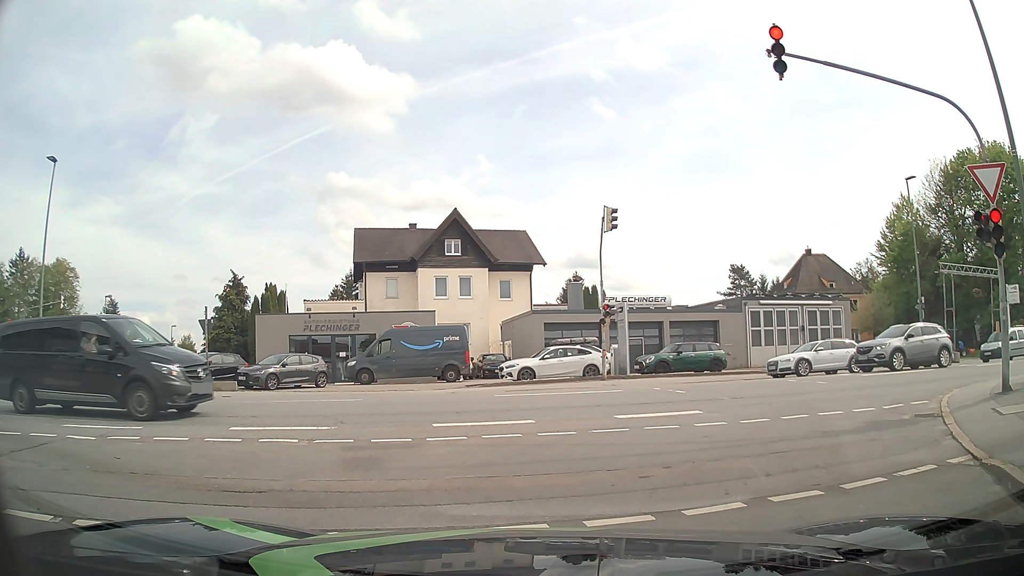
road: residential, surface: asphalt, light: Day
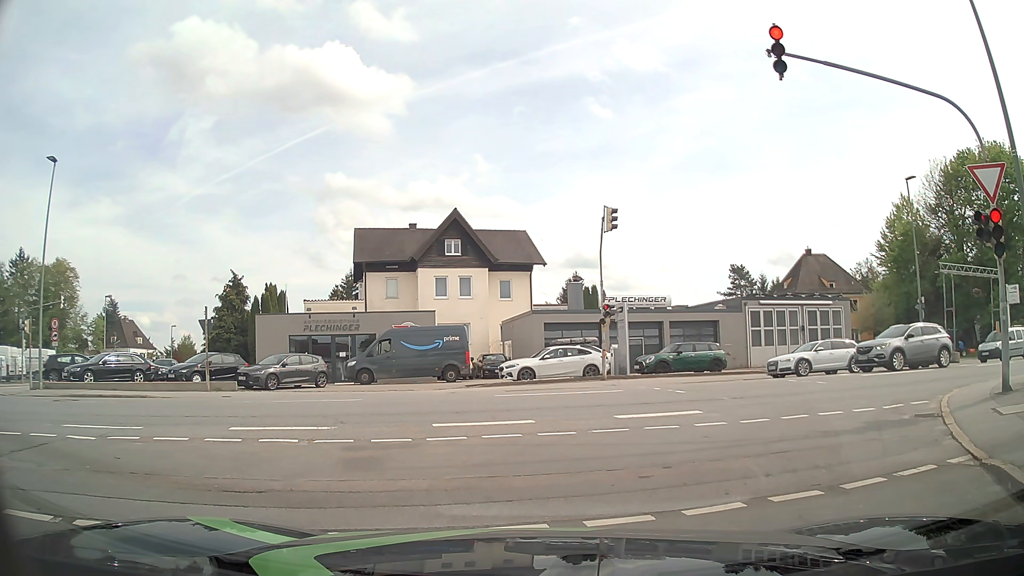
(0.0, 0.0) m; 0°
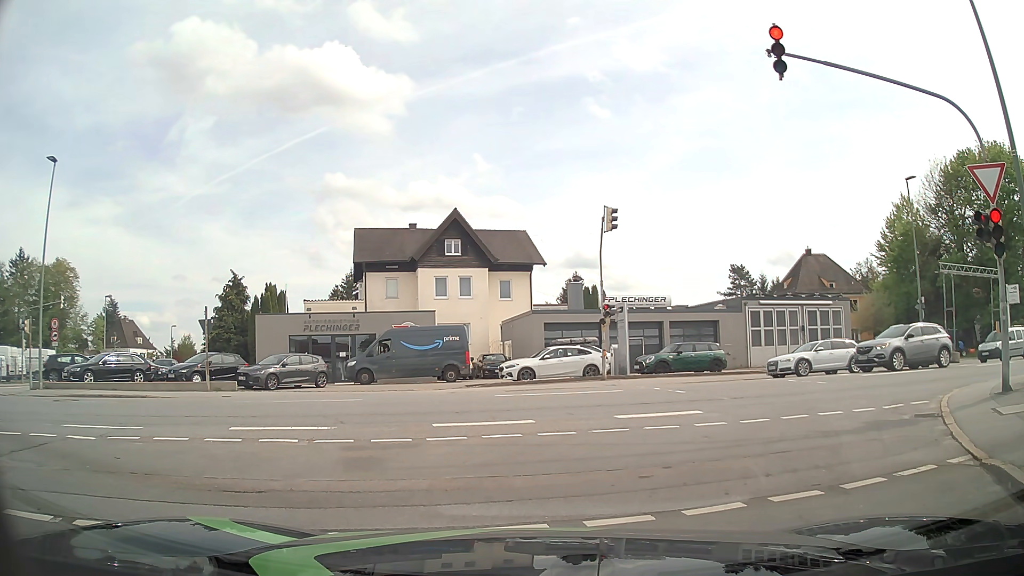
(0.0, 0.0) m; 0°
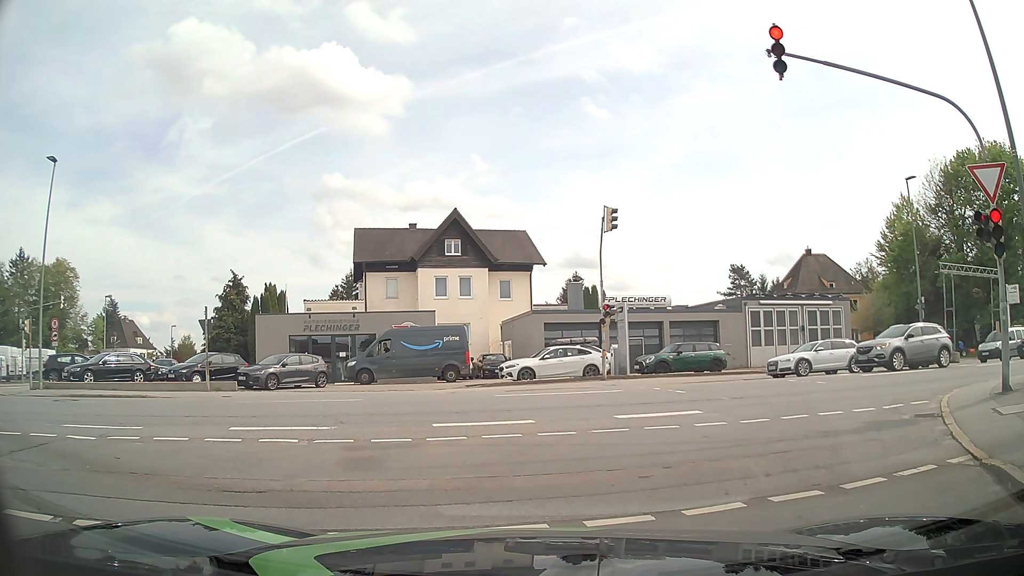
(0.0, 0.0) m; 0°
(+2, +10) (+9, +16) (+19, +20) (+28, +22) (+38, +25) (+48, +27) (+57, +30) (+67, +32) (+77, +35) (+86, +37) m
